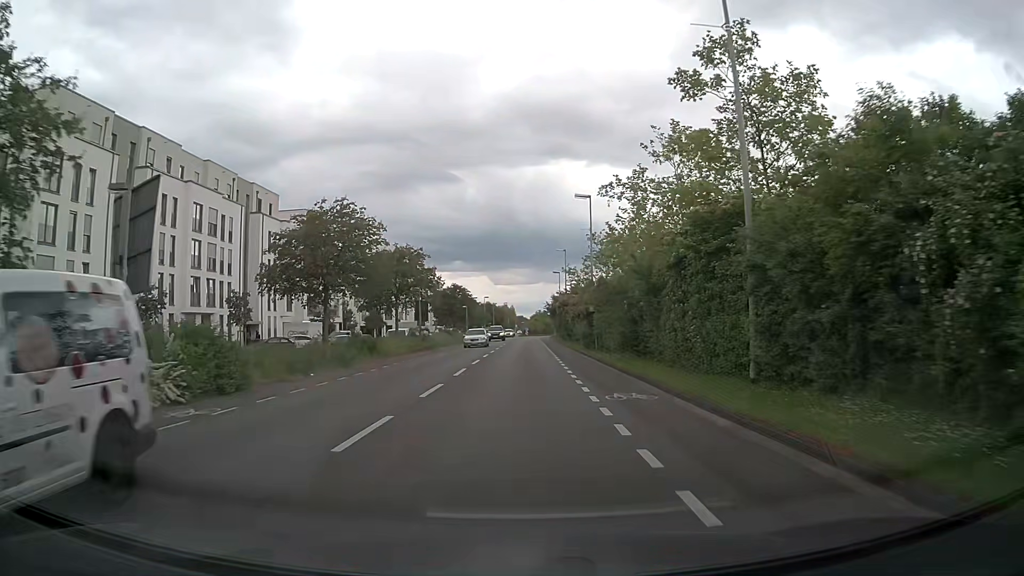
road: secondary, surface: asphalt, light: Day
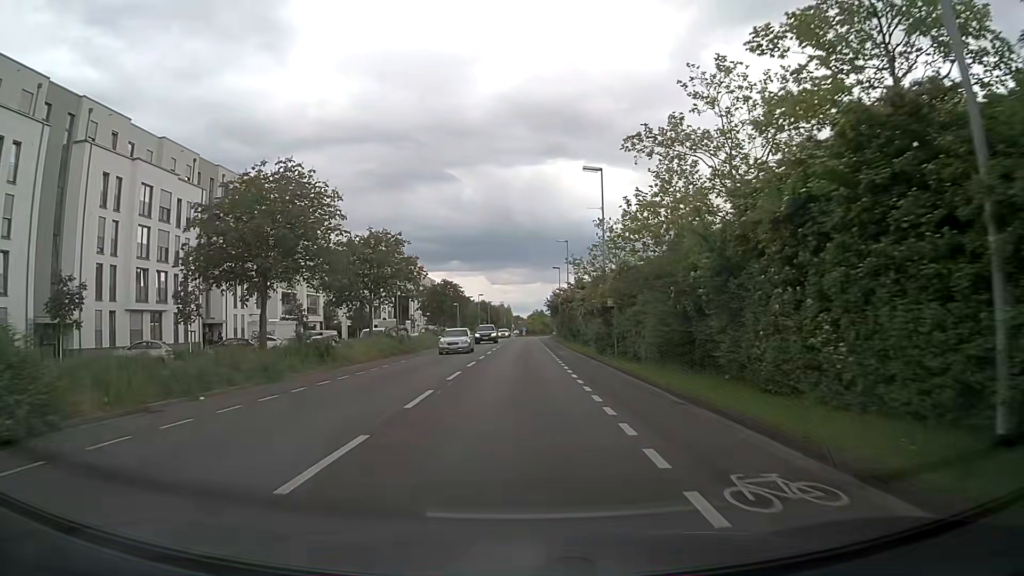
(0.0, +8.0) m; 0°
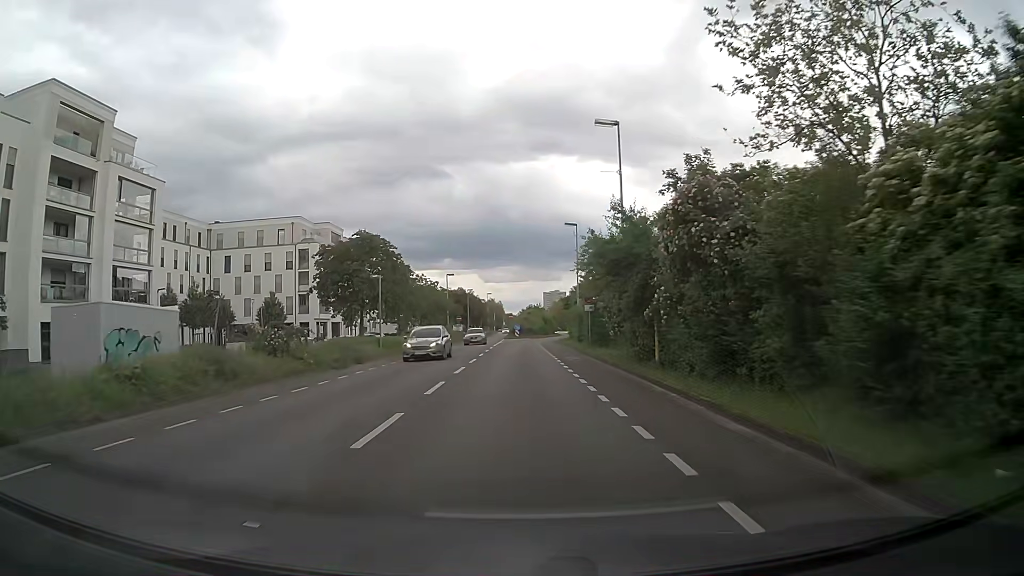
(+0.3, +40.3) m; +1°
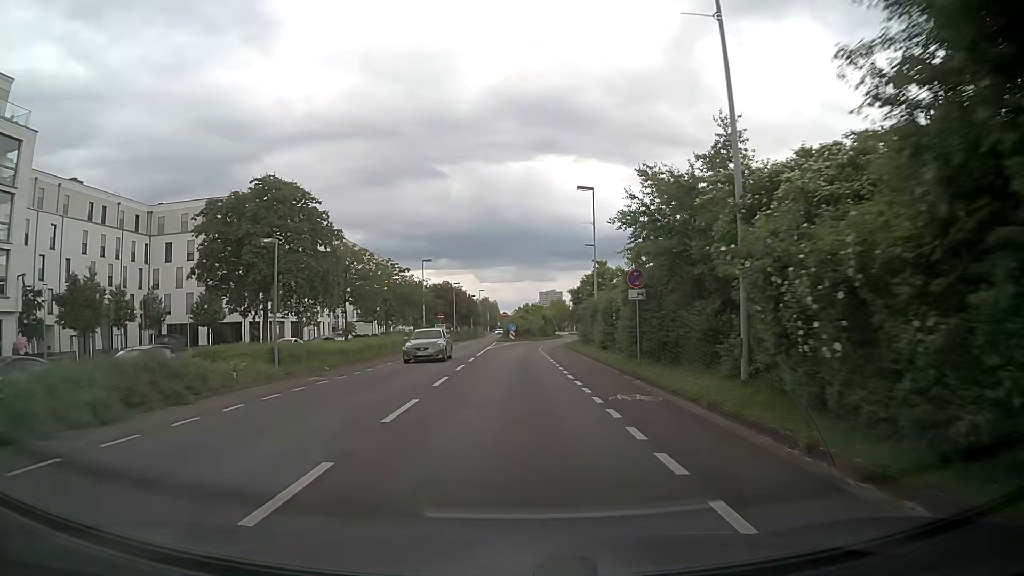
(+0.1, +15.9) m; +1°
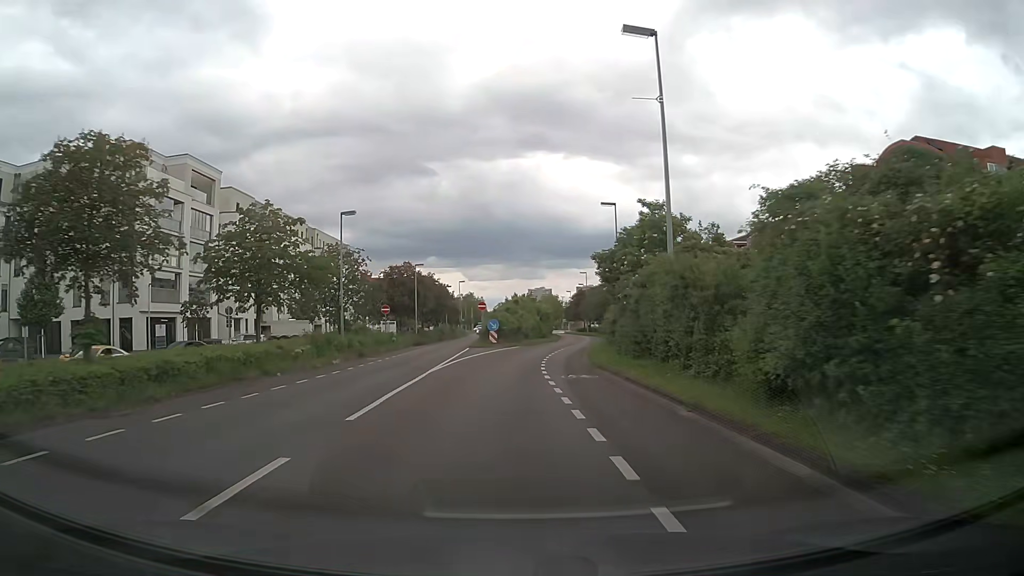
(+0.2, +23.9) m; +1°
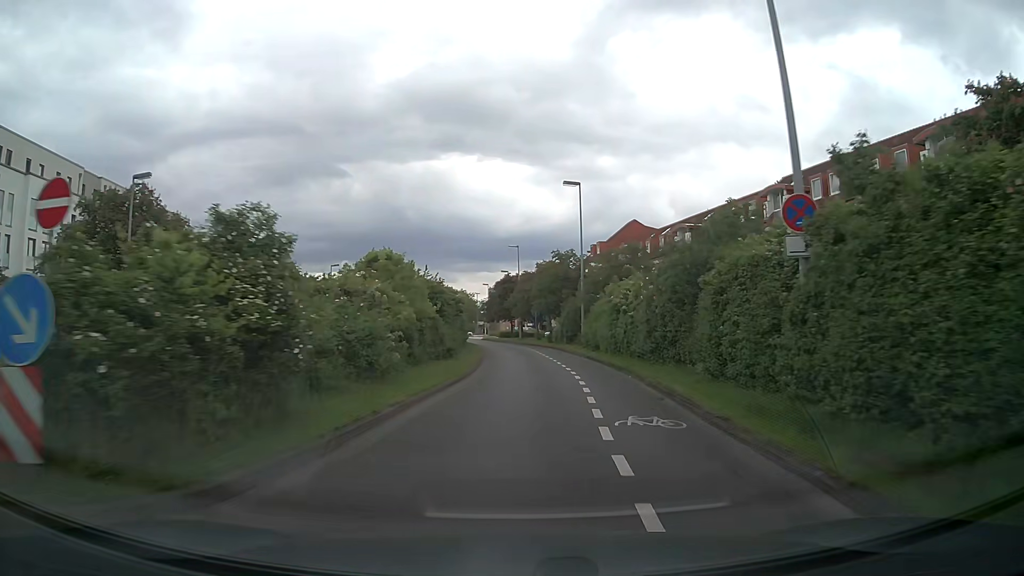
(+1.6, +39.8) m; +7°
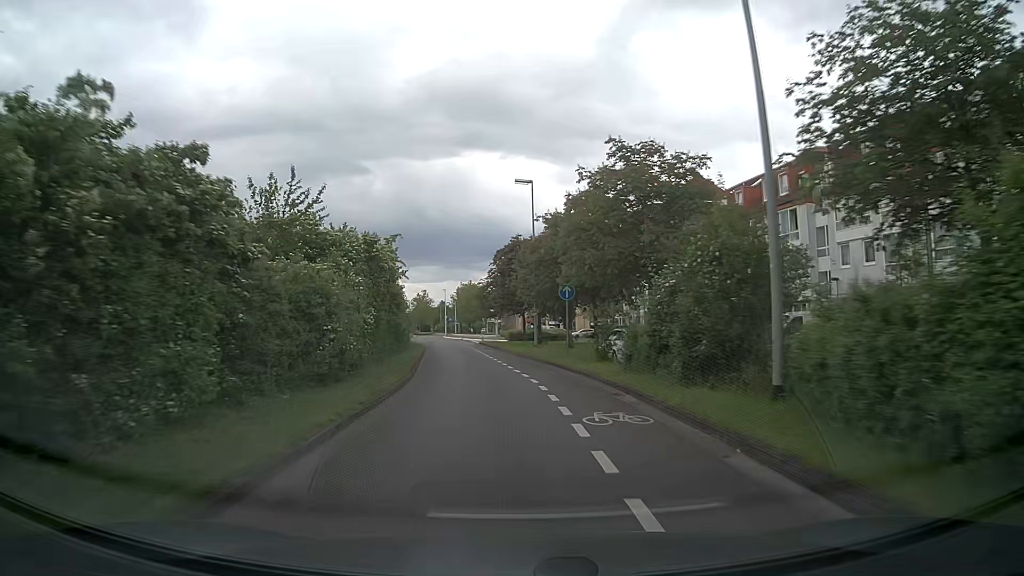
(+0.6, +31.9) m; -2°
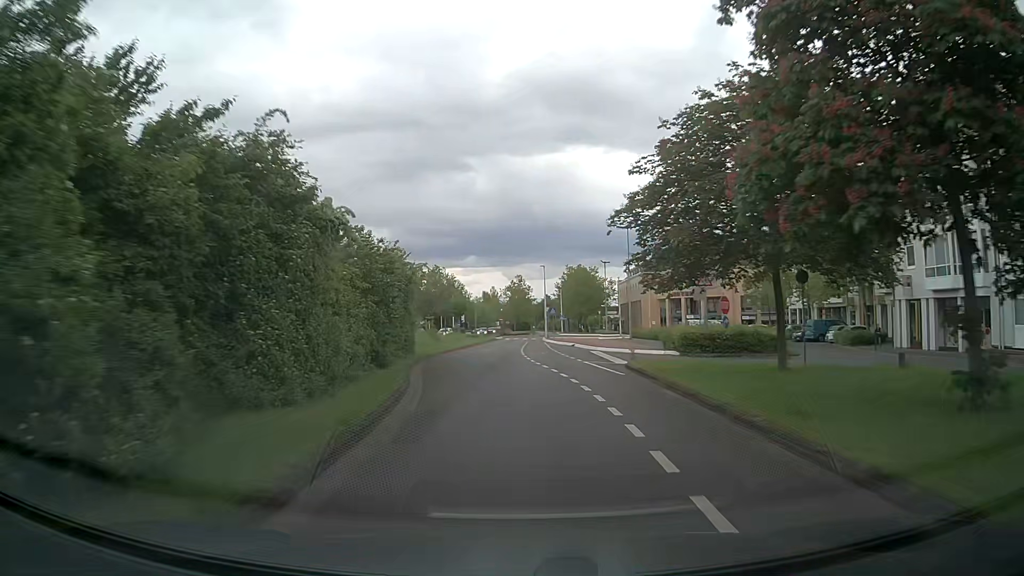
(-3.4, +39.5) m; -9°
(0, +10) (0, +20) (-1, +30) (-1, +40) (0, +50) (0, +60) (0, +70) (+1, +80) (+5, +89) (+7, +99) m
